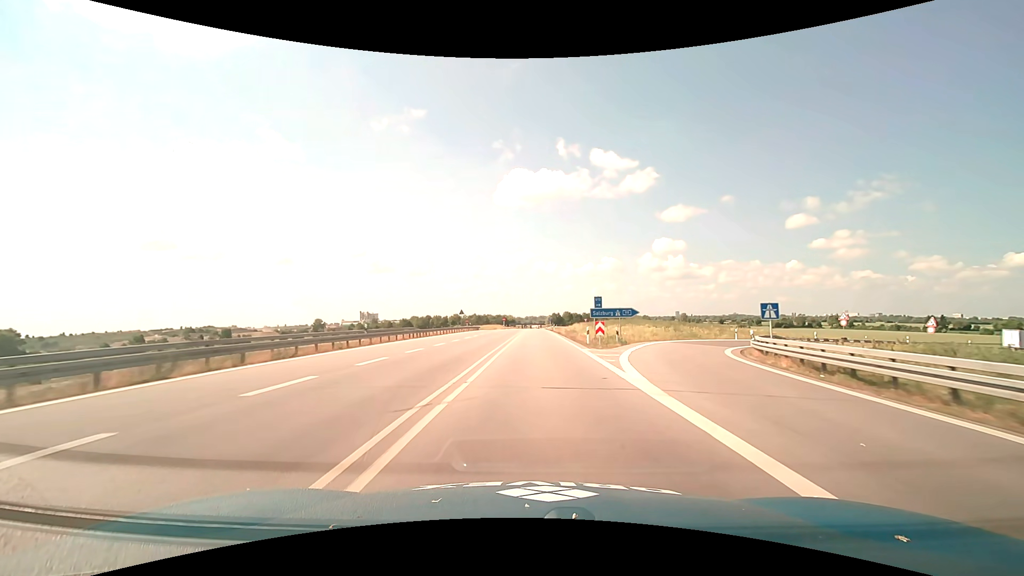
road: trunk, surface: asphalt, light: Day
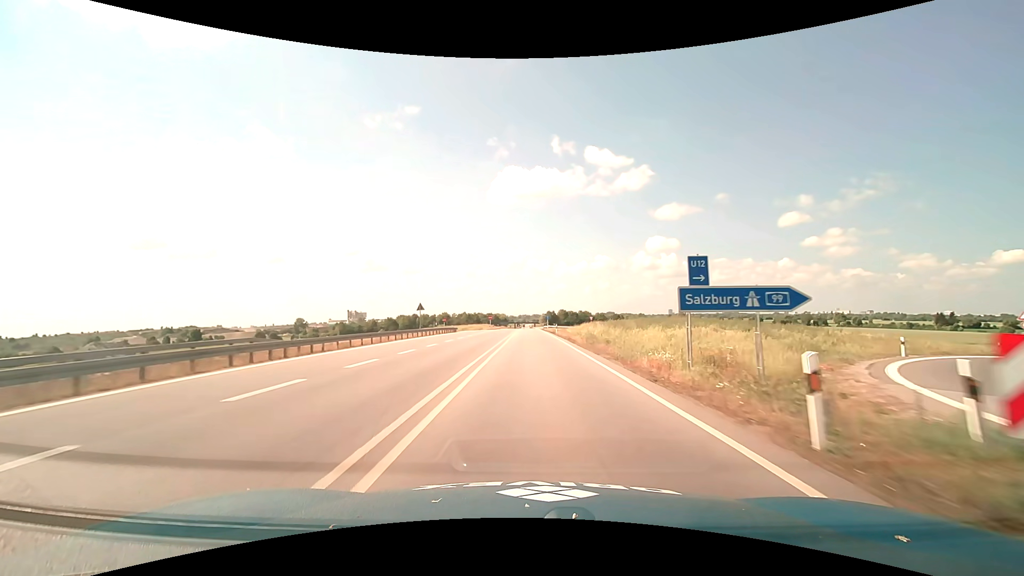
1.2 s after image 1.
(+0.1, +24.4) m; +1°
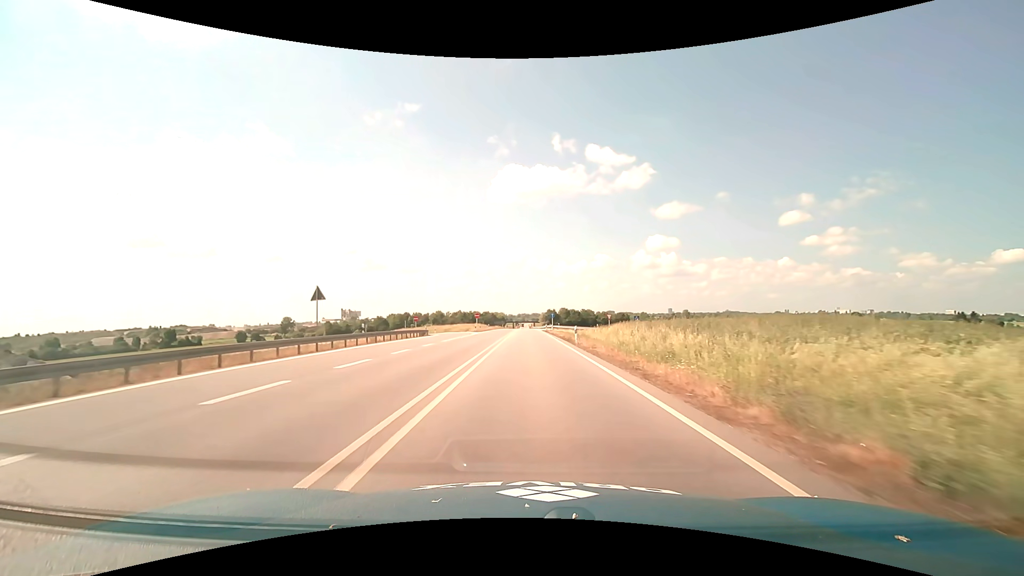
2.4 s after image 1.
(+0.1, +24.3) m; 0°
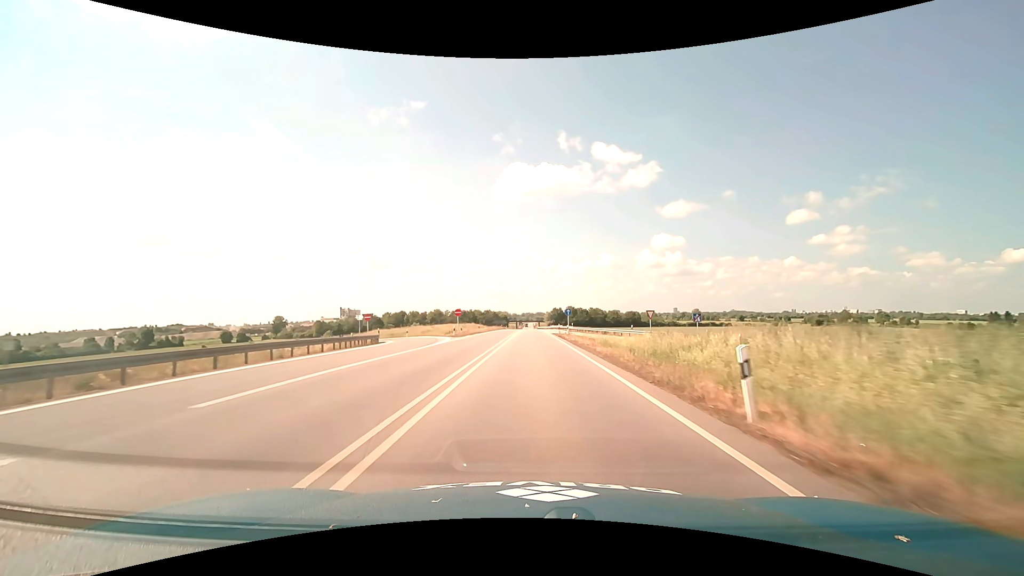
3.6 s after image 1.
(-0.1, +24.3) m; 0°
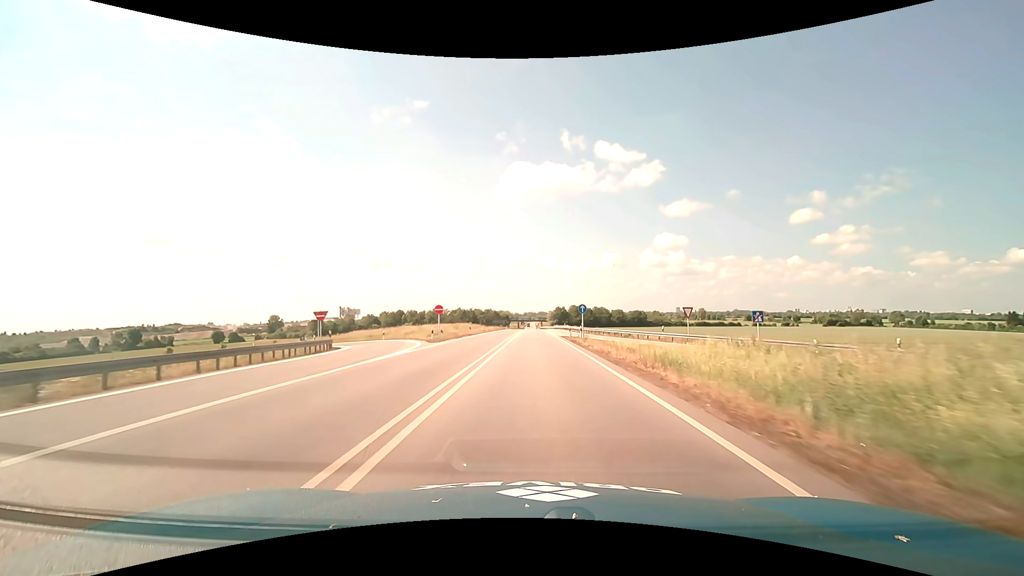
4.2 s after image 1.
(0.0, +12.2) m; 0°
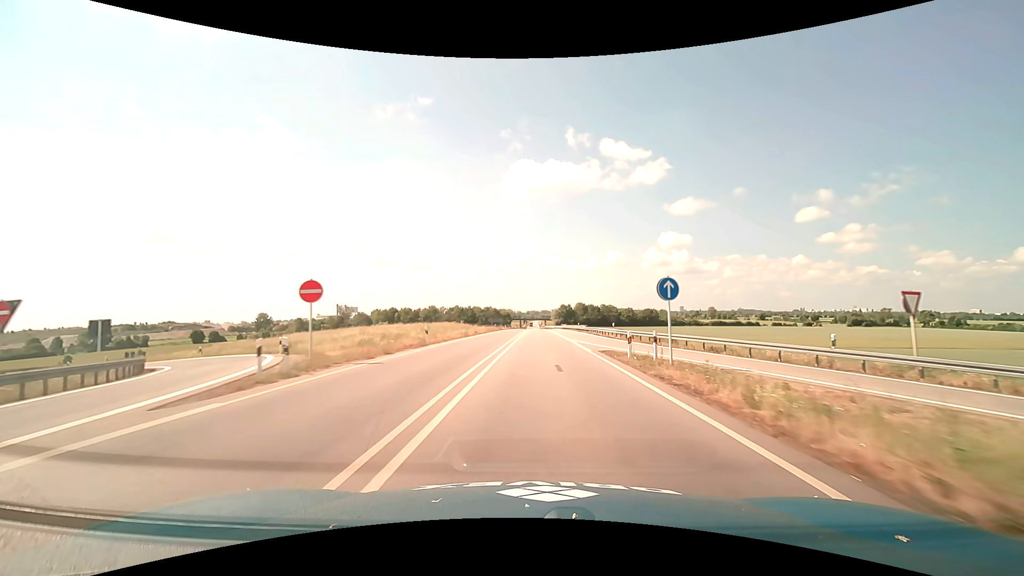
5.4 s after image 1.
(-0.1, +24.3) m; 0°
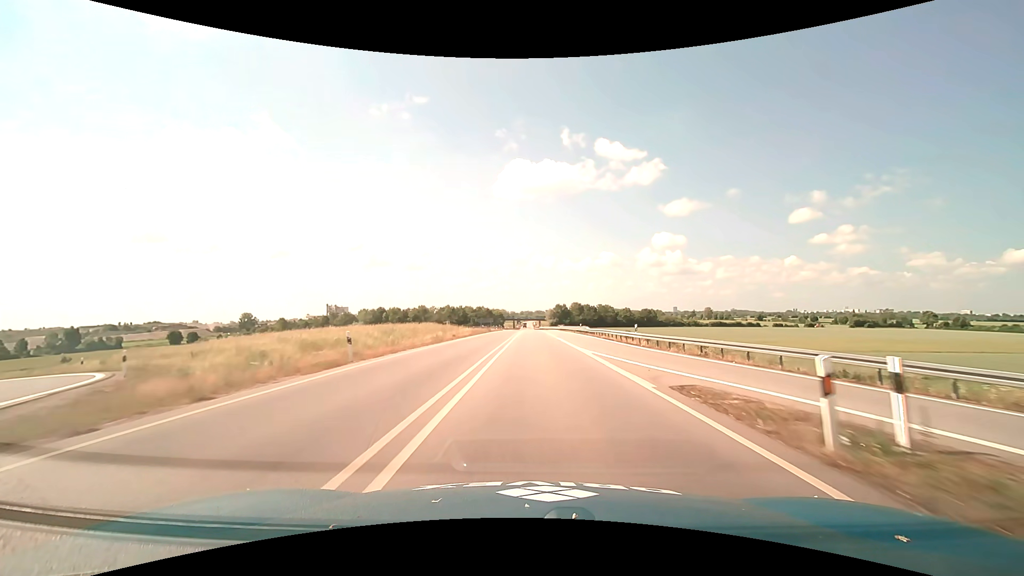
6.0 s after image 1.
(0.0, +12.2) m; +1°
